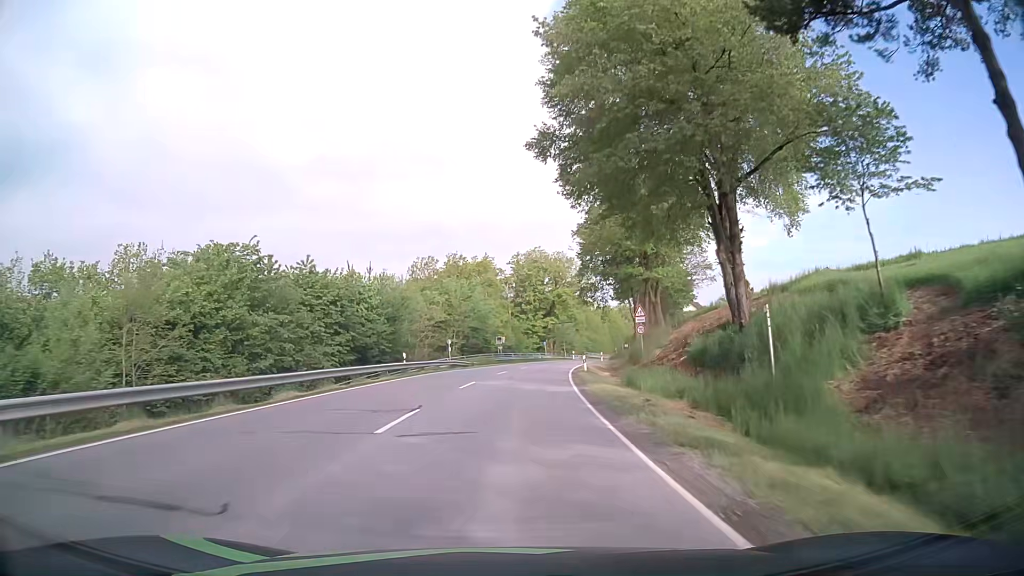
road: secondary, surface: asphalt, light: Day
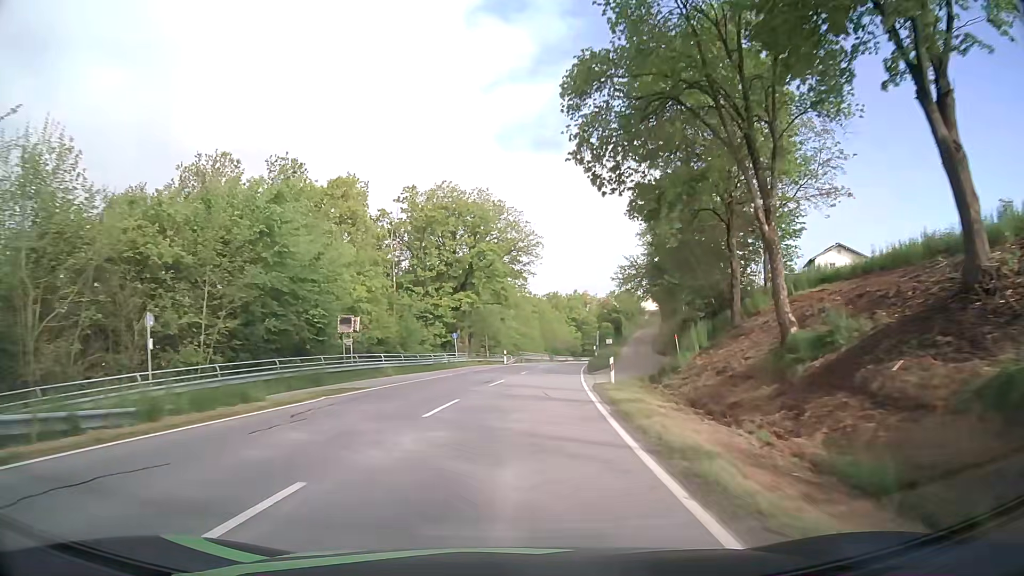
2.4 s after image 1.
(+2.5, +43.0) m; +7°
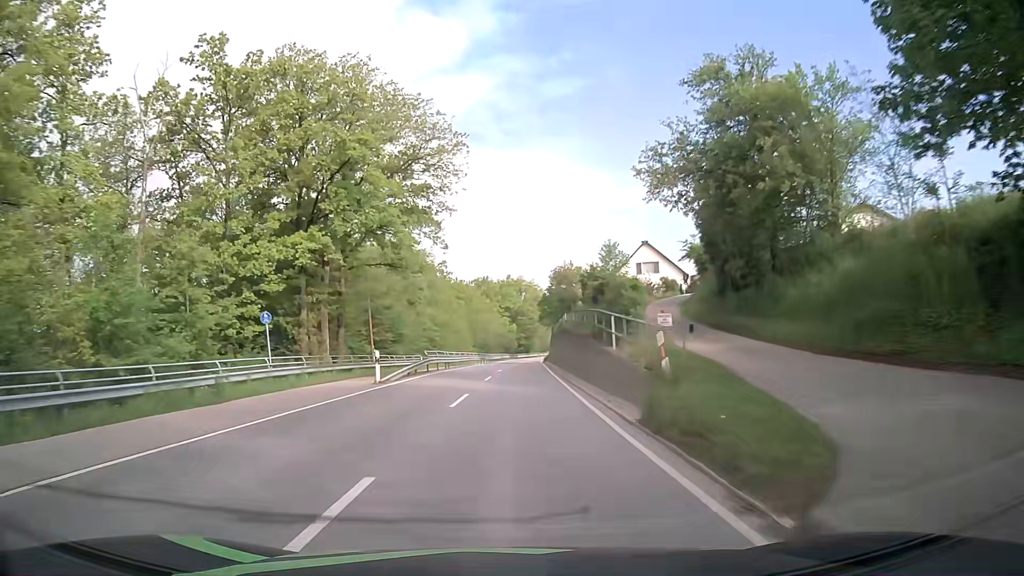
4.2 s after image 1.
(+1.9, +32.4) m; +6°
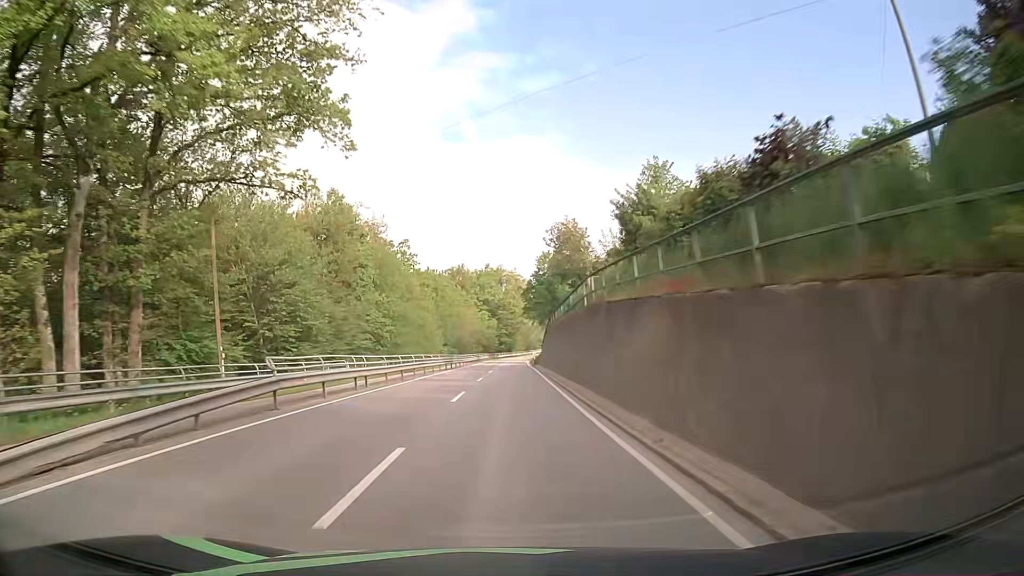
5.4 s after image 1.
(+0.3, +21.9) m; +1°
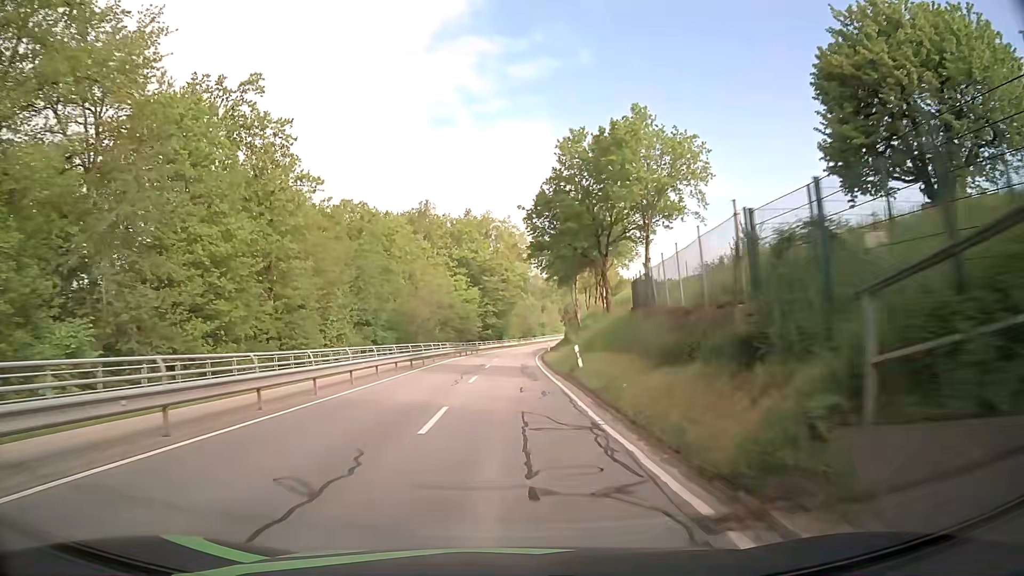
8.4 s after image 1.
(+0.6, +55.0) m; +1°
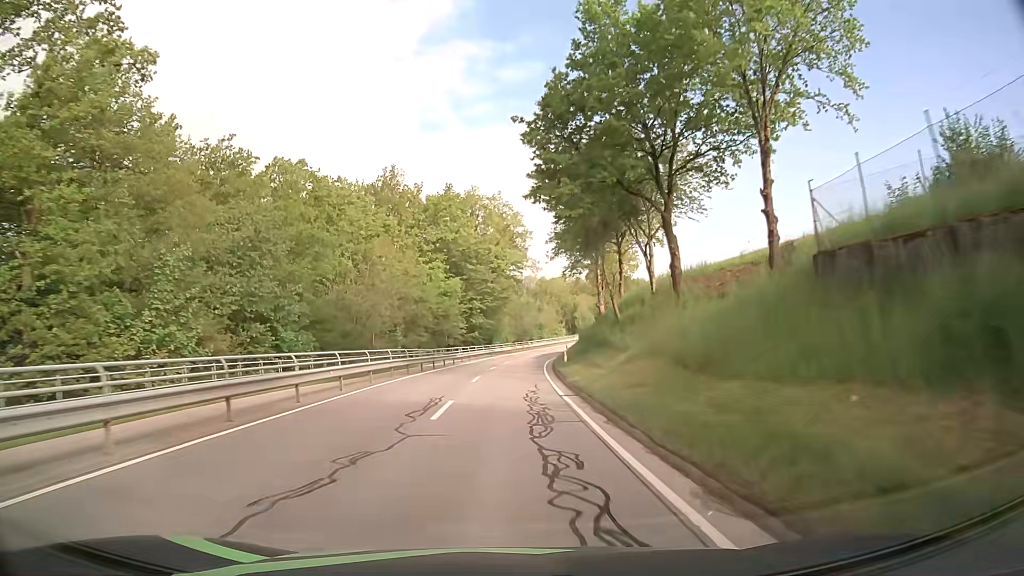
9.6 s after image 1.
(+0.1, +21.7) m; +1°
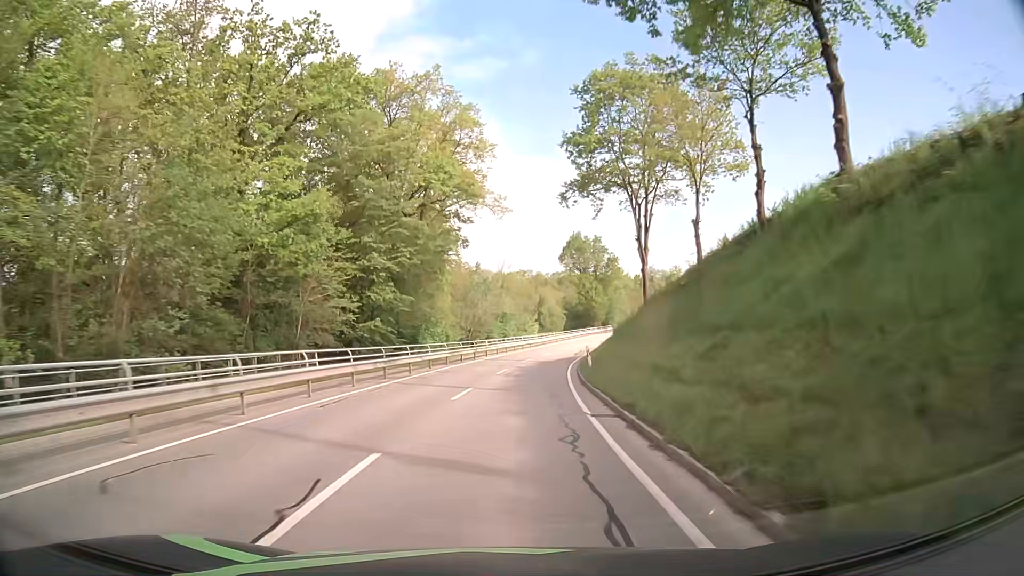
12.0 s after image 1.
(+0.9, +43.1) m; +4°
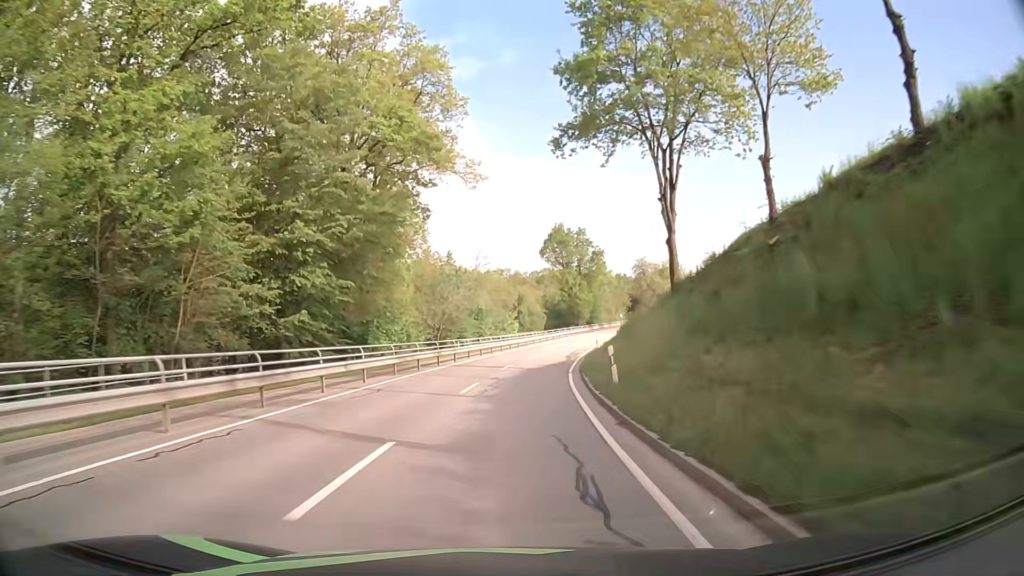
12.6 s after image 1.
(+0.2, +10.8) m; +2°
